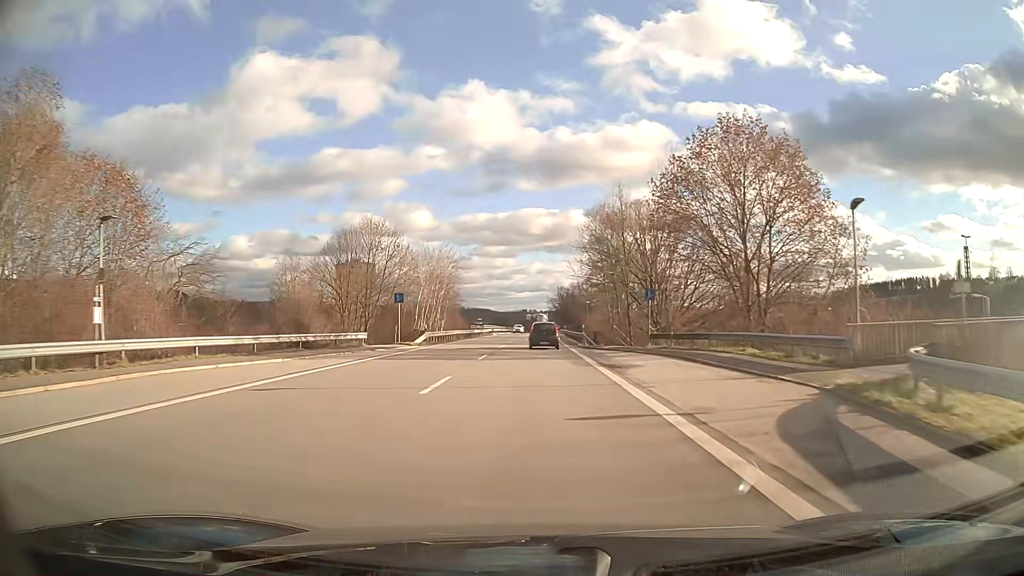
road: primary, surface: asphalt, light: Day
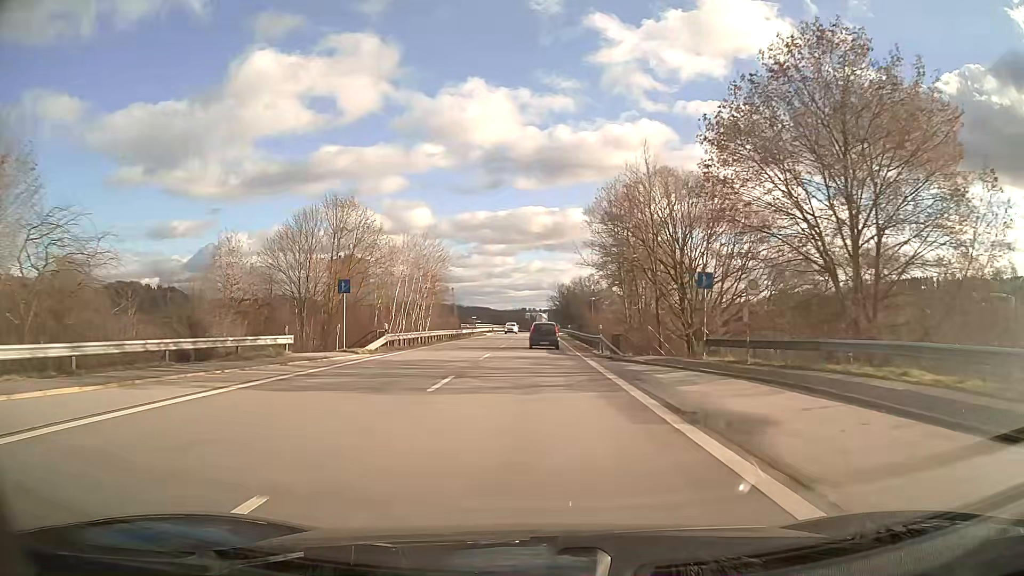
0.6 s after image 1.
(0.0, +11.6) m; 0°
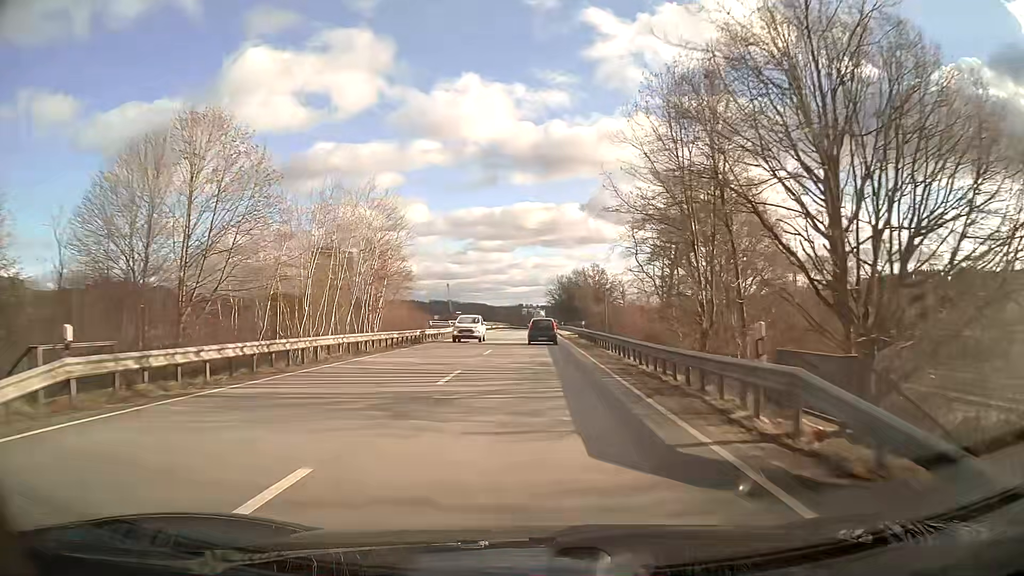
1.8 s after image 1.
(0.0, +23.2) m; 0°
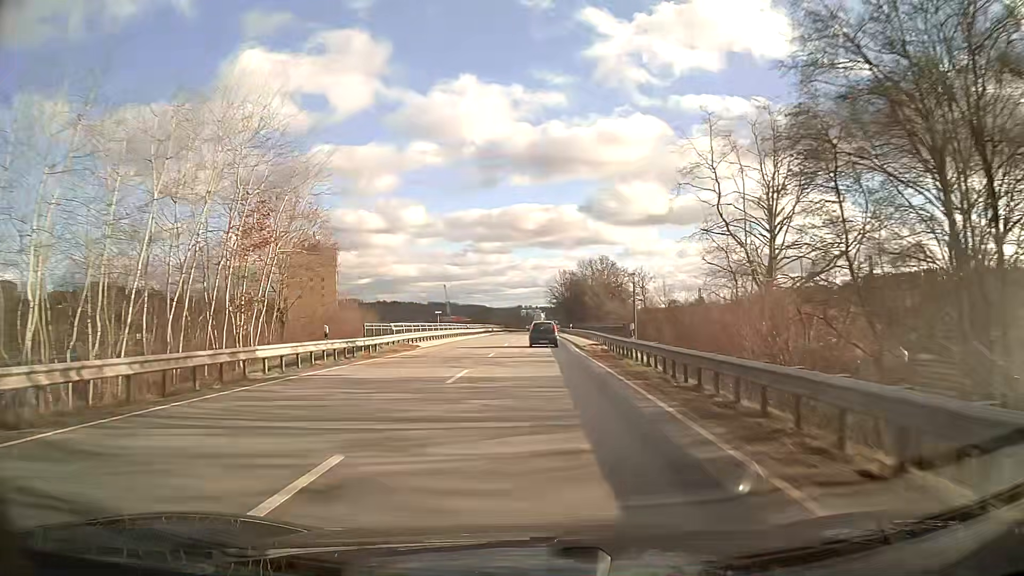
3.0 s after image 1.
(0.0, +23.5) m; 0°
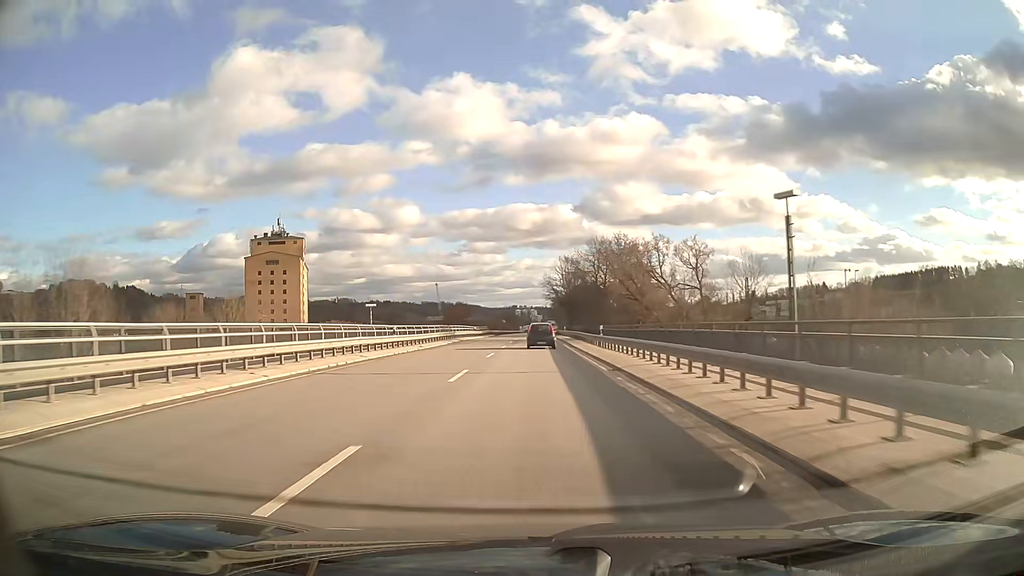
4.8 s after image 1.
(+0.1, +35.8) m; 0°
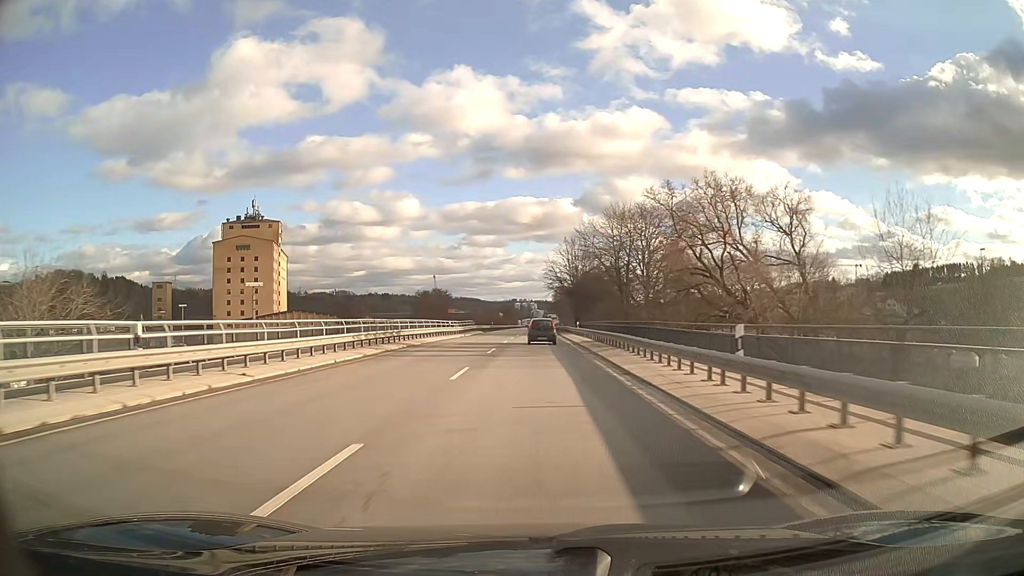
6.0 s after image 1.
(0.0, +24.1) m; 0°
